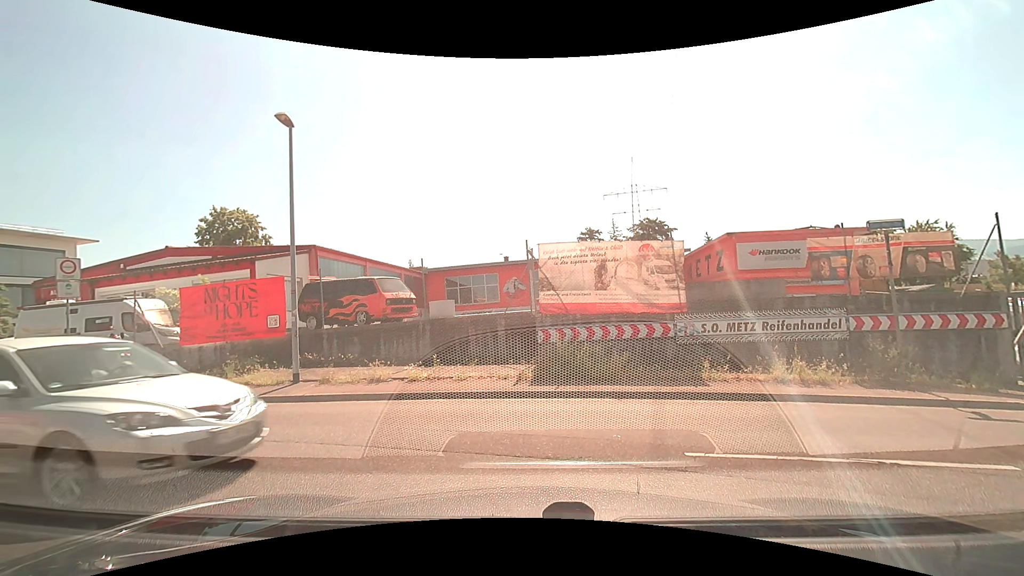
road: unclassified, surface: asphalt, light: Day
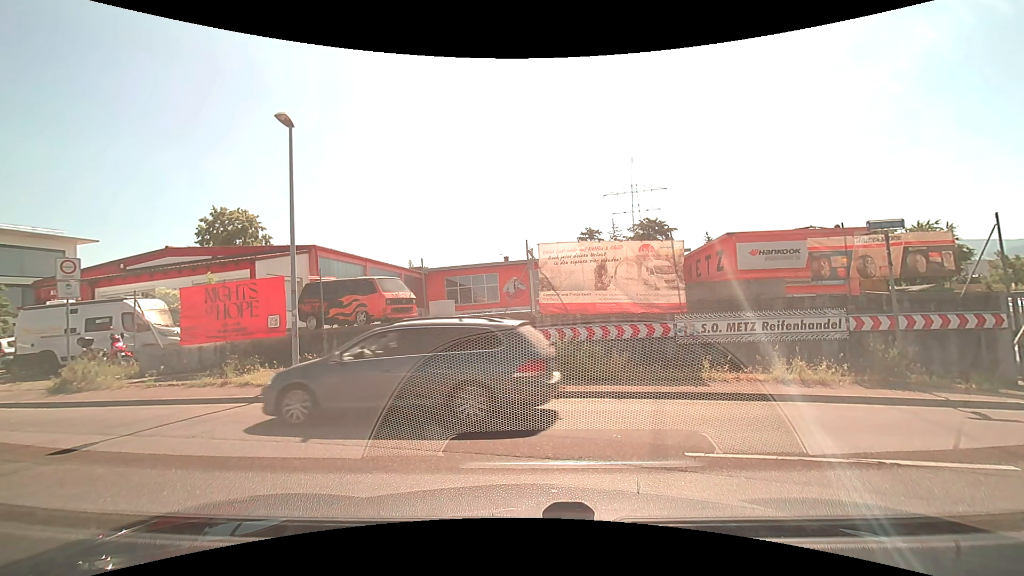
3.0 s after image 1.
(0.0, 0.0) m; 0°
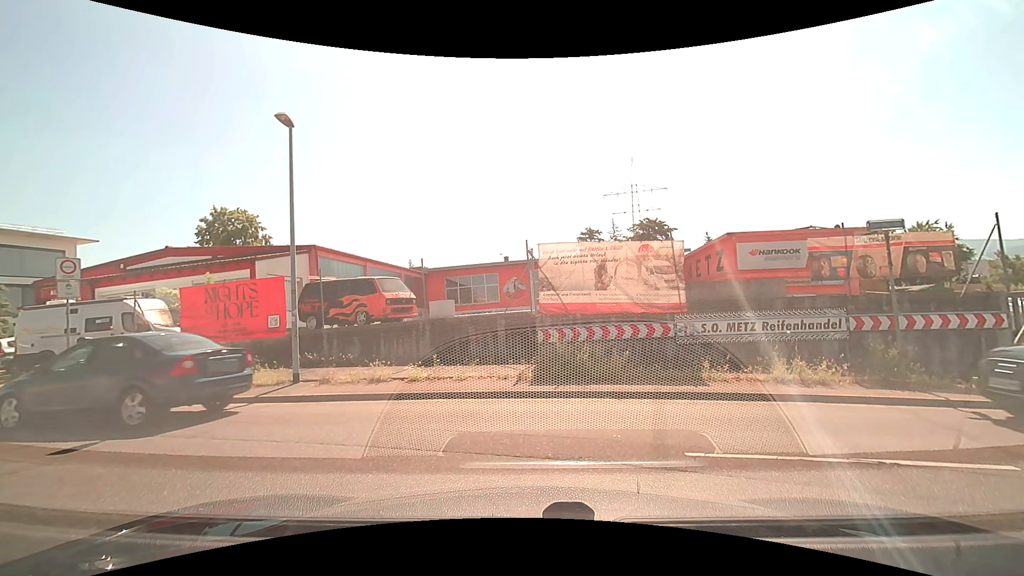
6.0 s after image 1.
(0.0, 0.0) m; 0°
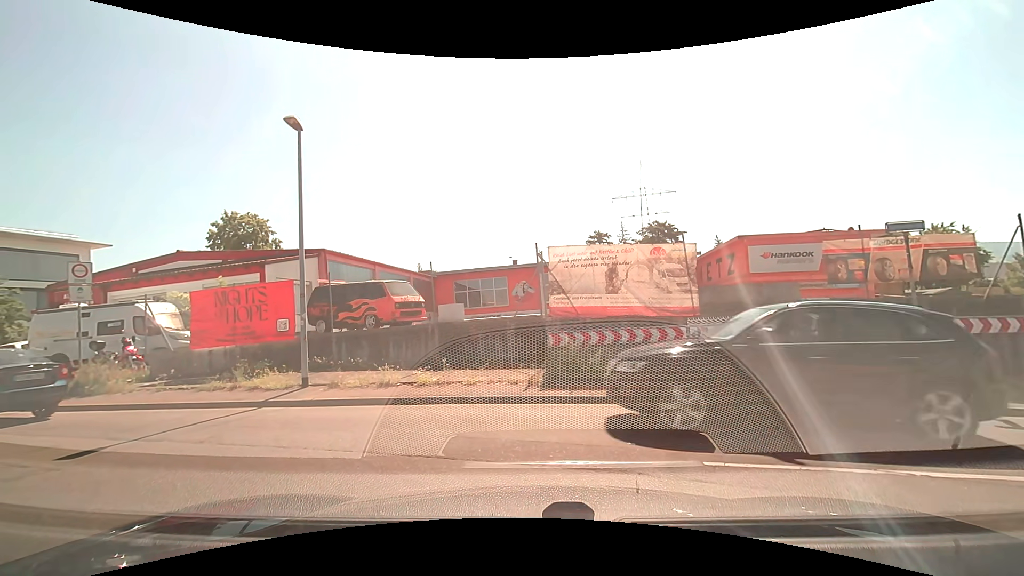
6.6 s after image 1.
(0.0, +0.2) m; 0°
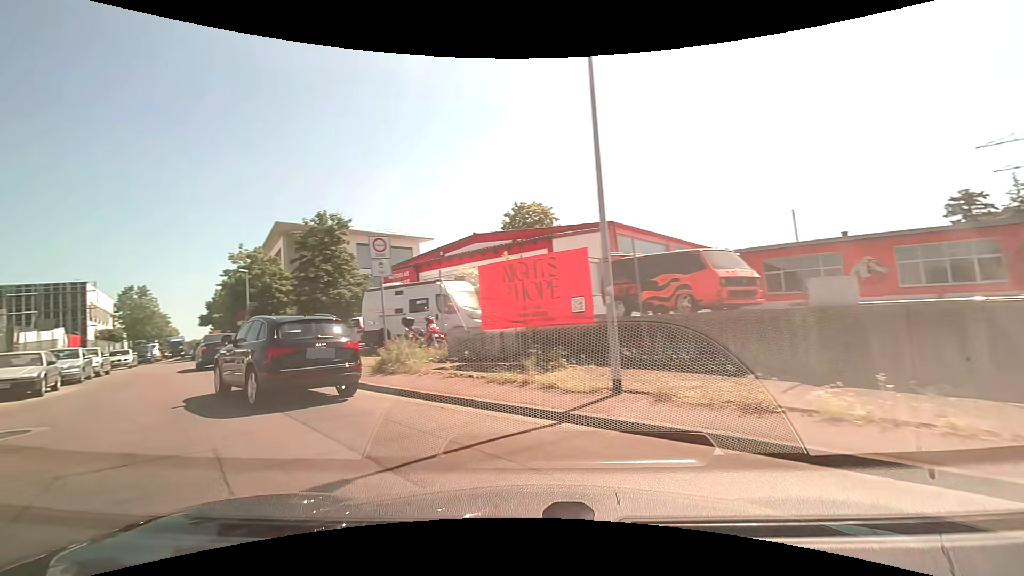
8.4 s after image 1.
(-1.8, +4.4) m; -38°
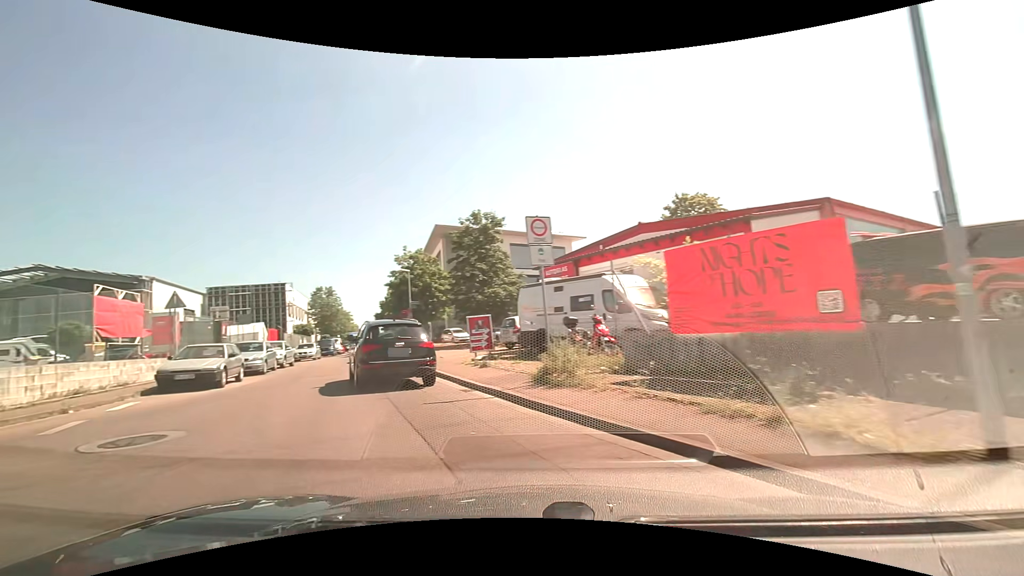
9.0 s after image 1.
(-0.4, +2.9) m; -17°
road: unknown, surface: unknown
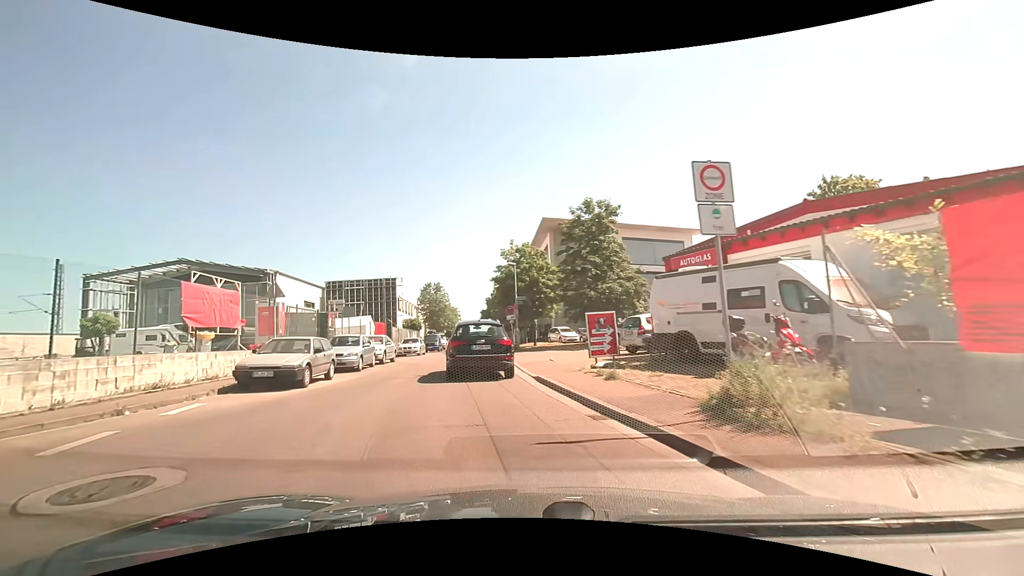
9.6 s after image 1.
(-0.4, +3.5) m; -11°
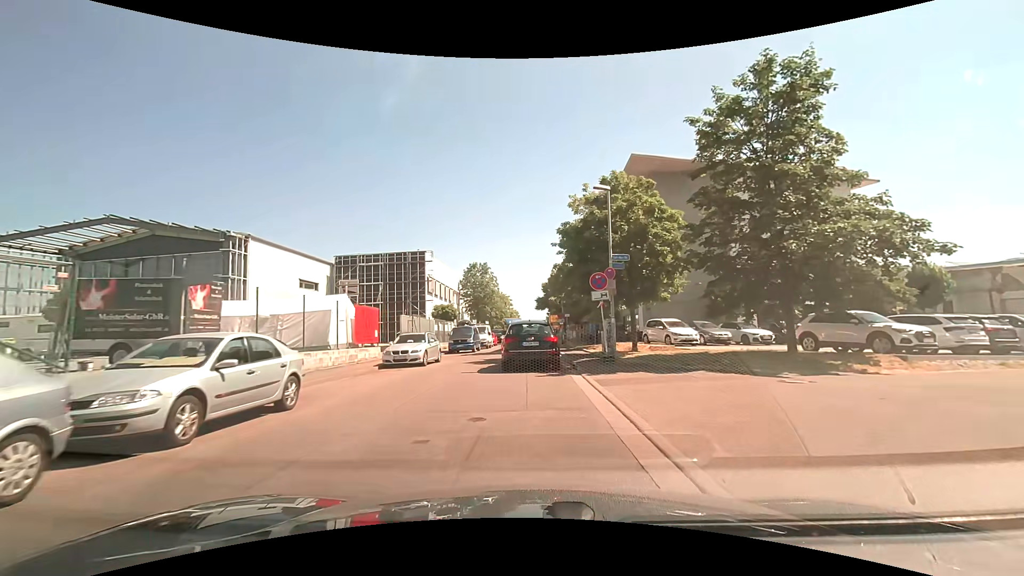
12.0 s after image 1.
(-1.4, +18.2) m; -6°
(0, +10) (0, +20) (+1, +30) (+1, +40) (+1, +50) (+1, +60) (+2, +70) (+2, +80) (+2, +90) (+3, +100) m
